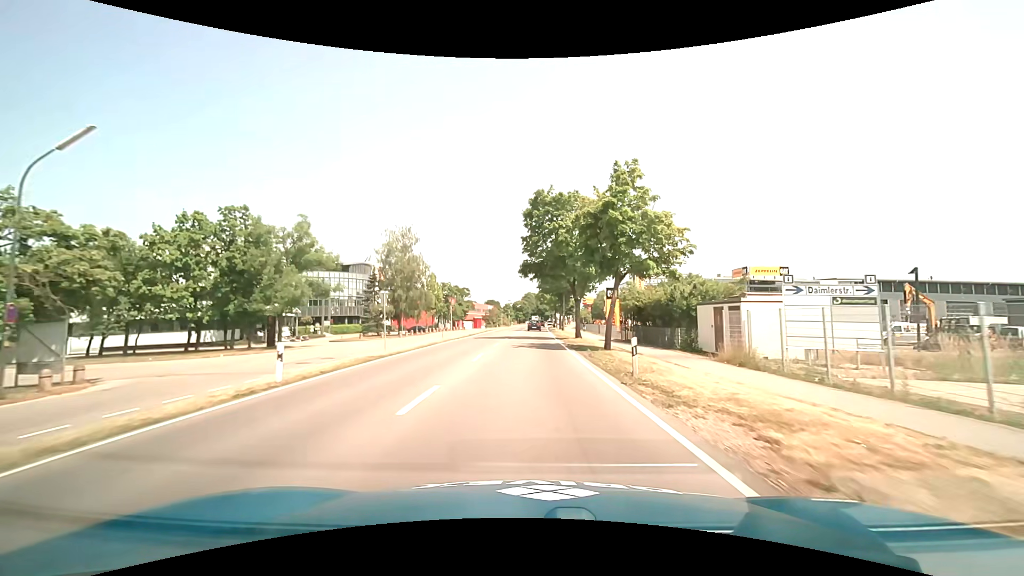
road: primary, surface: asphalt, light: Day
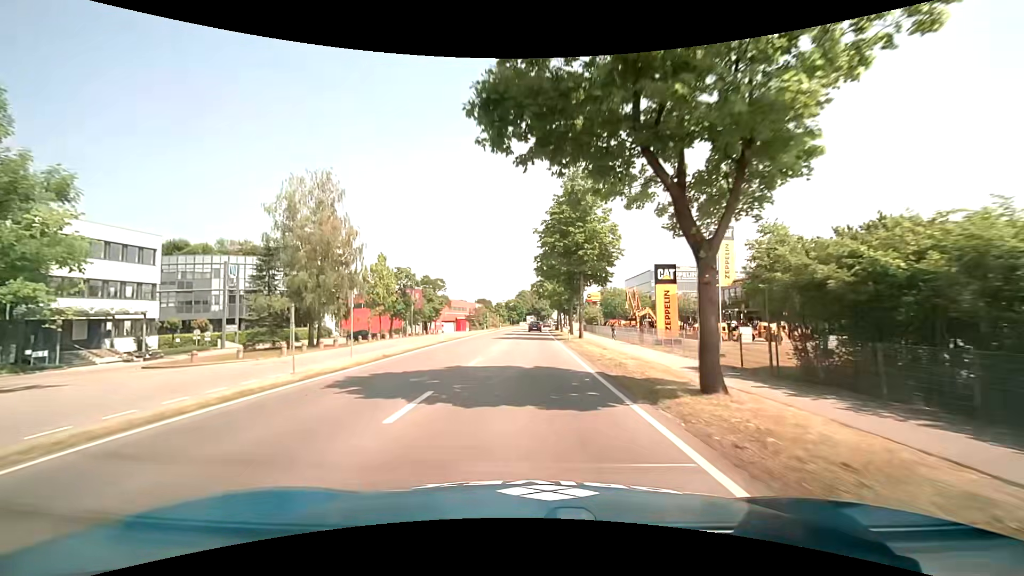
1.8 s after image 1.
(+0.1, +27.5) m; +1°
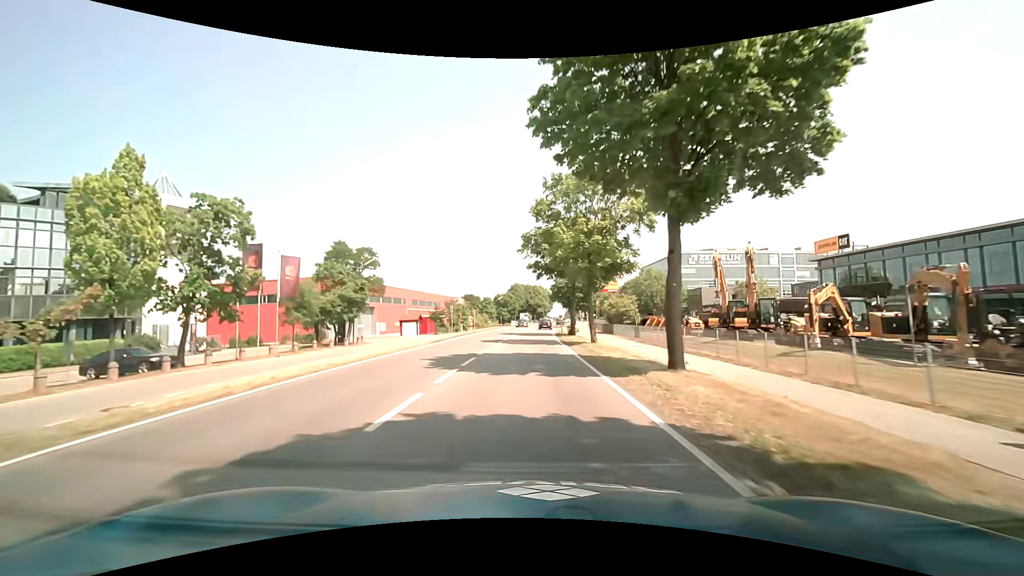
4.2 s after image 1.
(+0.1, +36.6) m; 0°
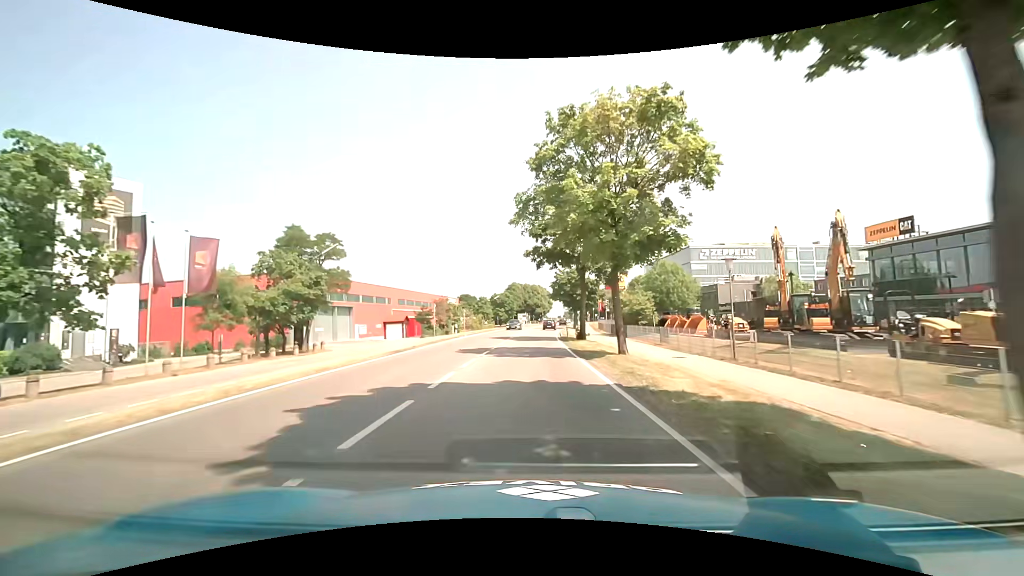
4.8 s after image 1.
(0.0, +9.2) m; 0°
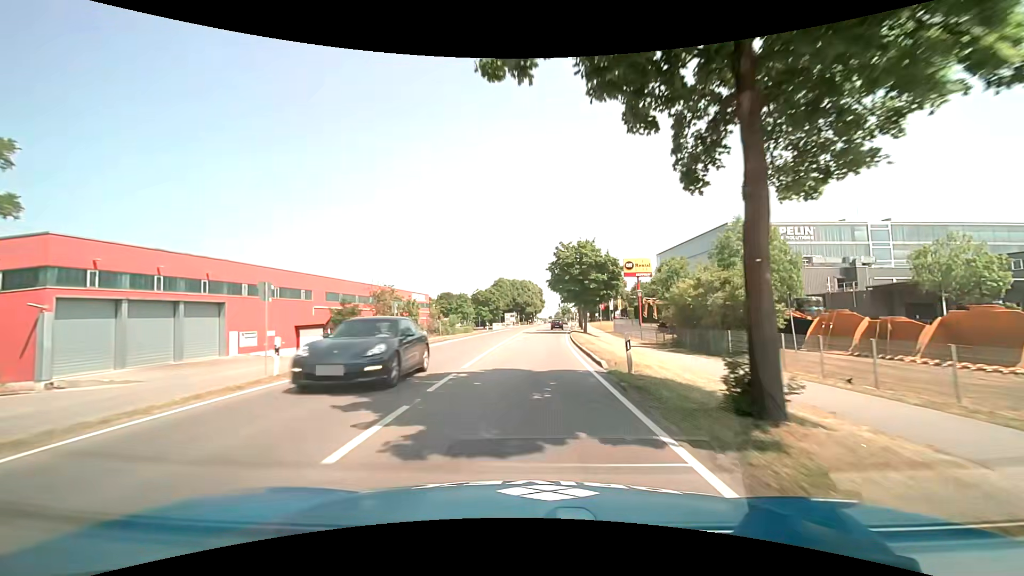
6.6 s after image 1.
(+0.5, +27.5) m; +2°
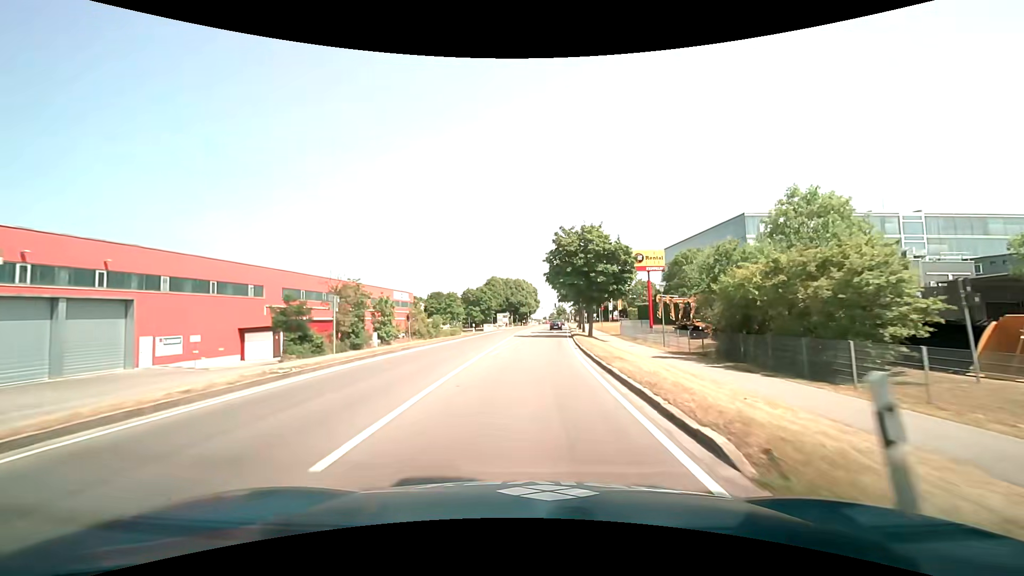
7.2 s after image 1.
(+0.1, +9.2) m; +1°
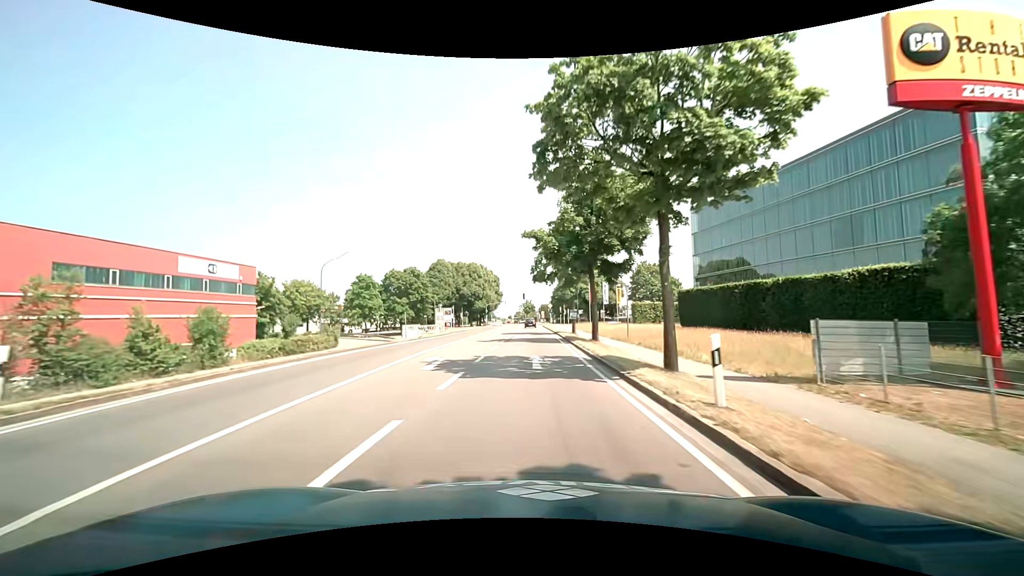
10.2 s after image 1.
(+1.5, +45.8) m; +4°
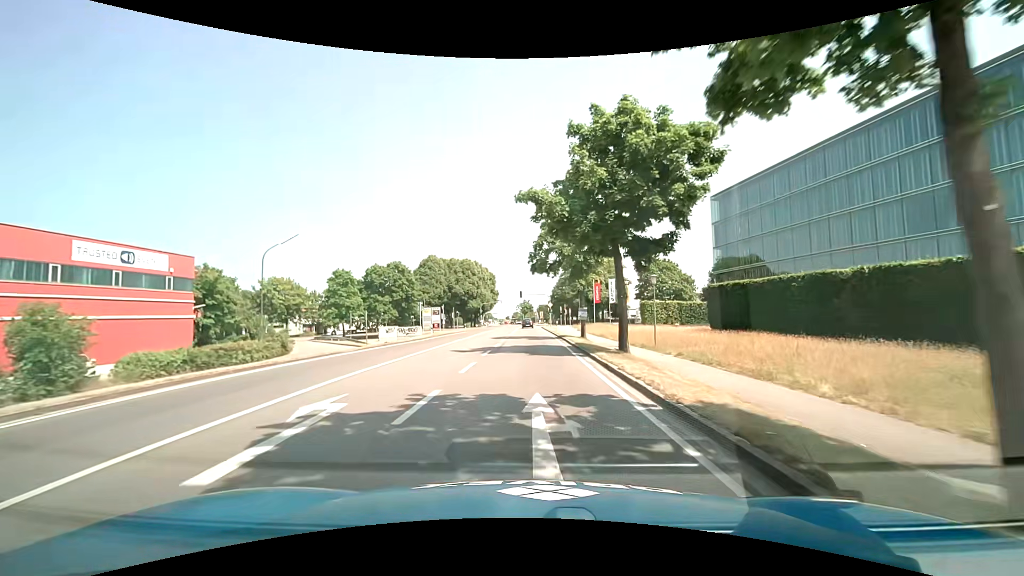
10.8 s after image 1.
(0.0, +9.2) m; 0°
(0, +10) (0, +20) (0, +30) (0, +40) (0, +50) (0, +60) (0, +70) (0, +80) (0, +90) (0, +100) m
